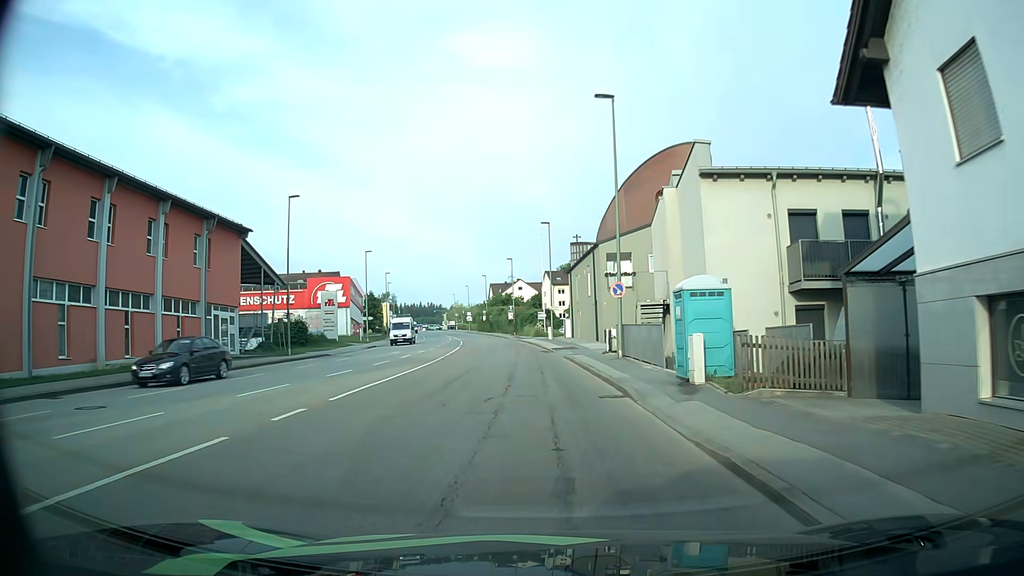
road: tertiary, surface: asphalt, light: Day
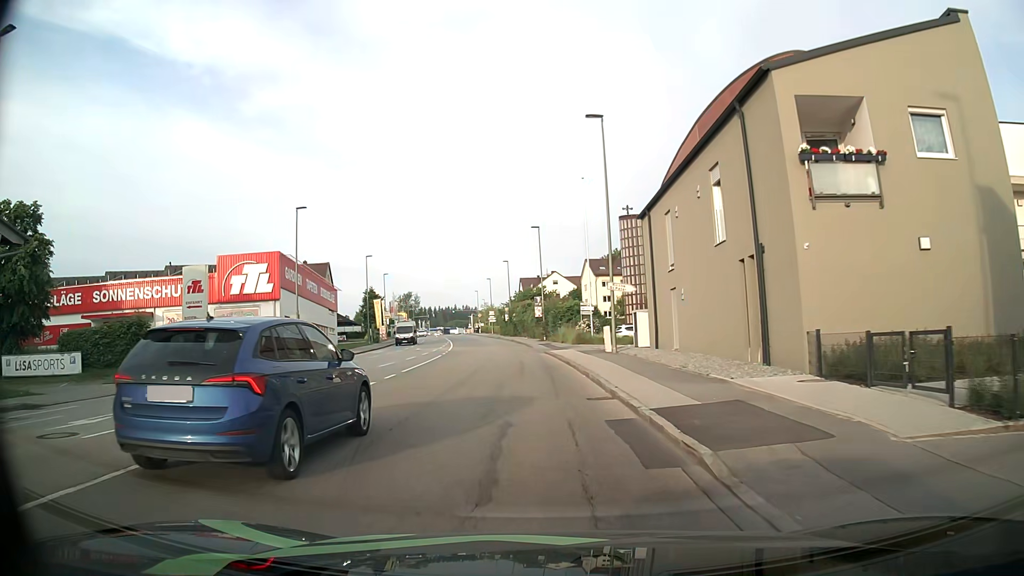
(-0.4, +30.5) m; -2°
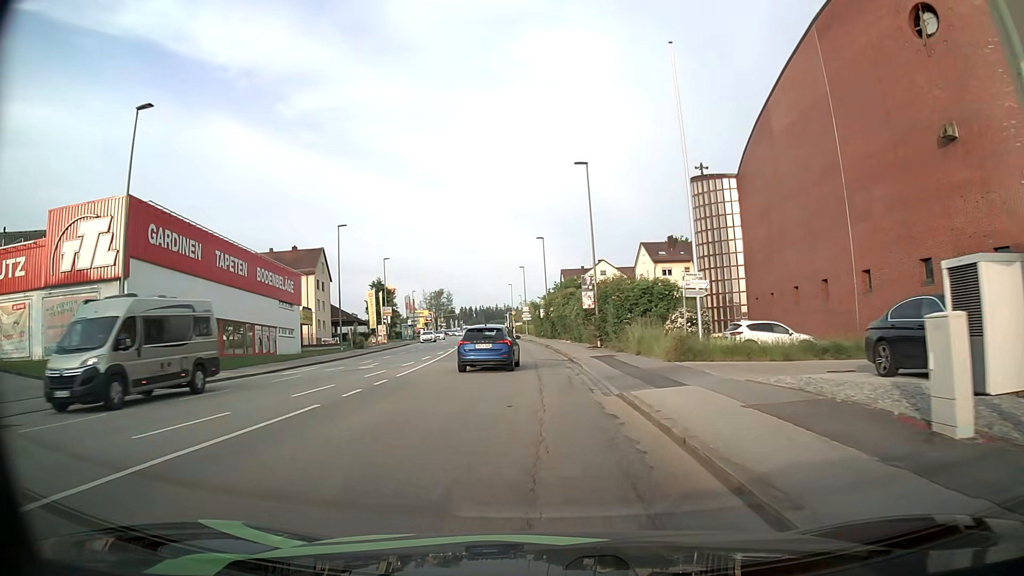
(-0.7, +24.1) m; -4°
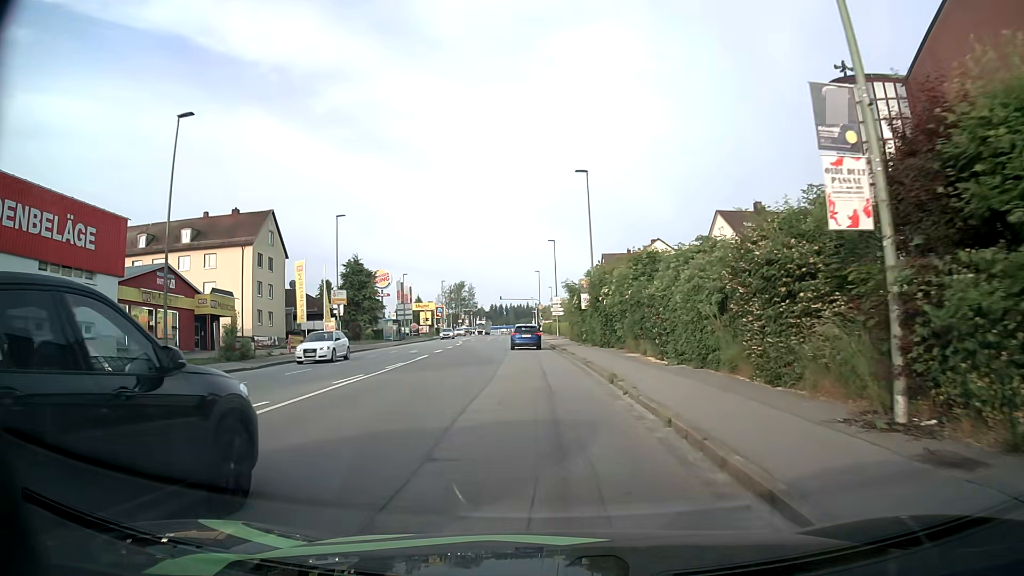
(-0.9, +29.9) m; -3°
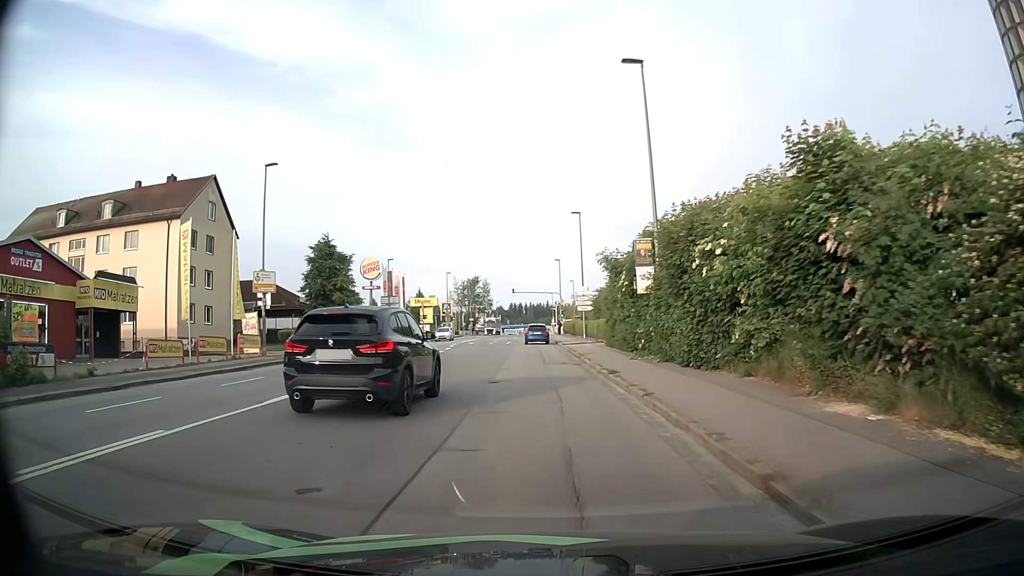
(-0.2, +17.5) m; -1°
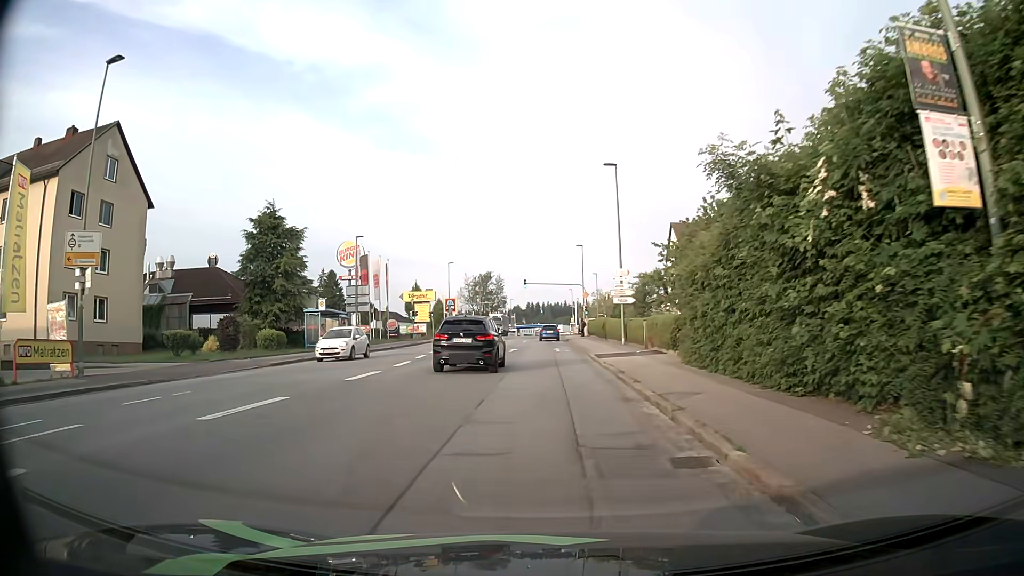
(-0.3, +16.9) m; -1°
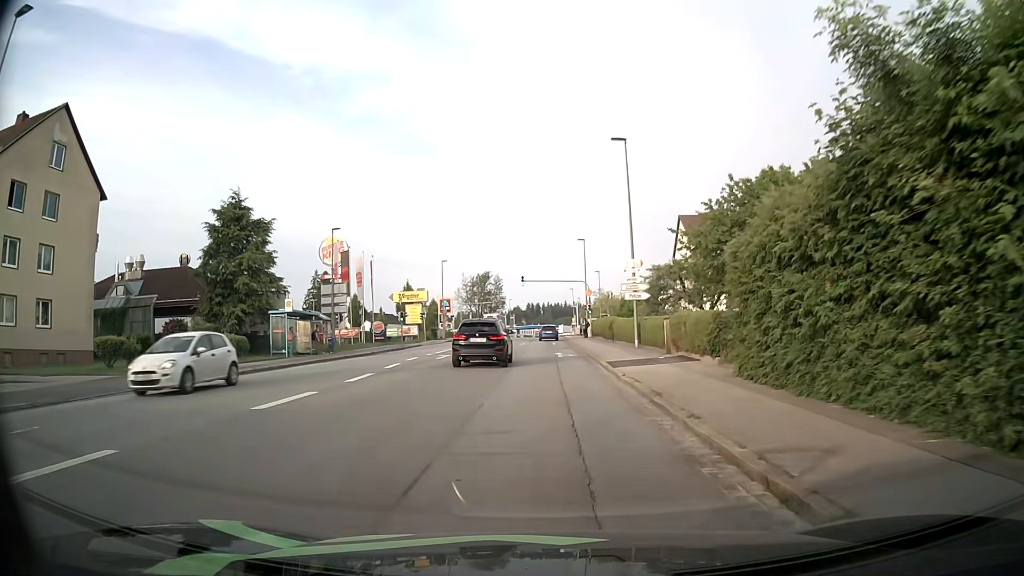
(0.0, +5.6) m; +1°
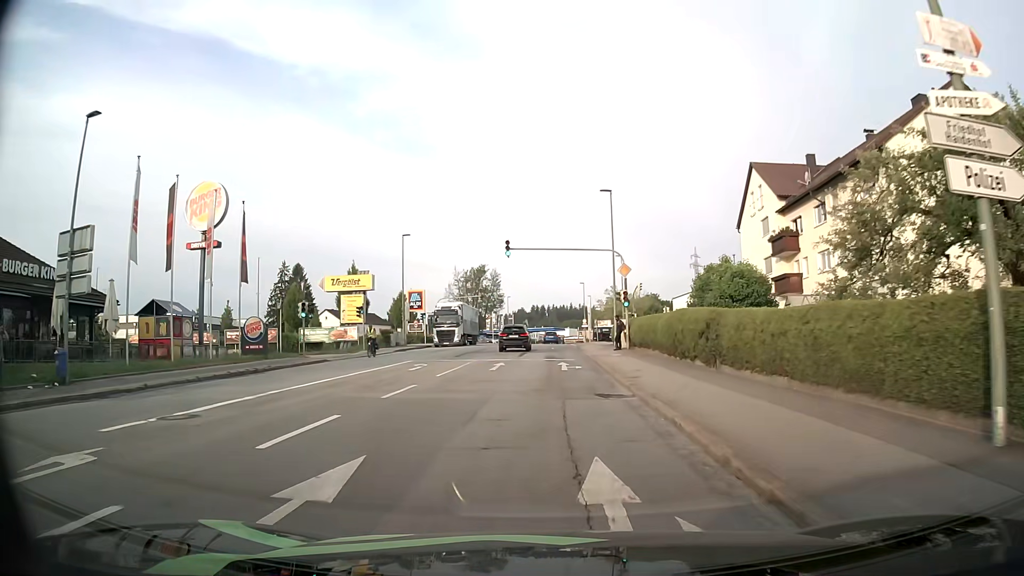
(-0.5, +26.8) m; -1°
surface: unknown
